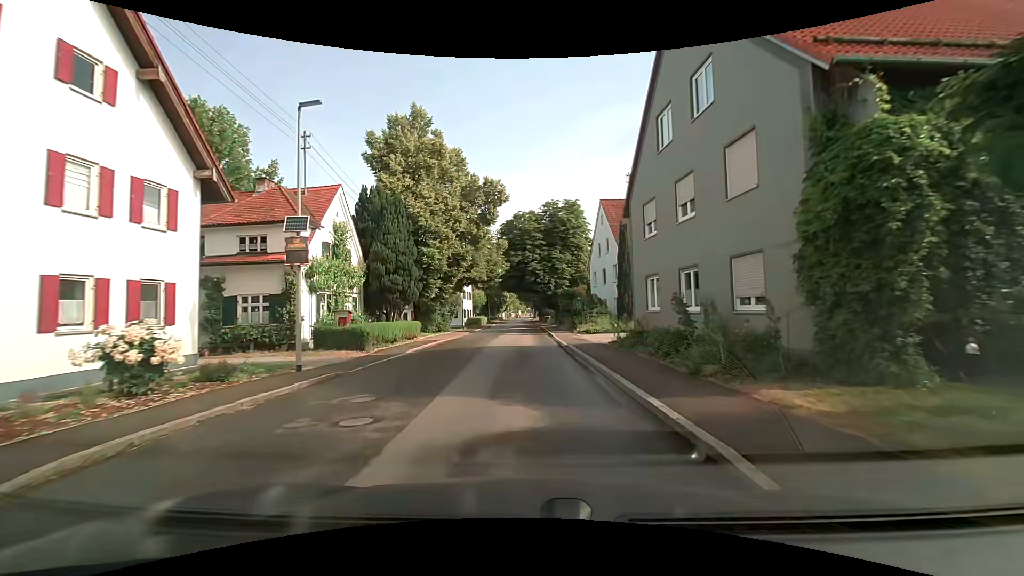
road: tertiary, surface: asphalt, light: Day
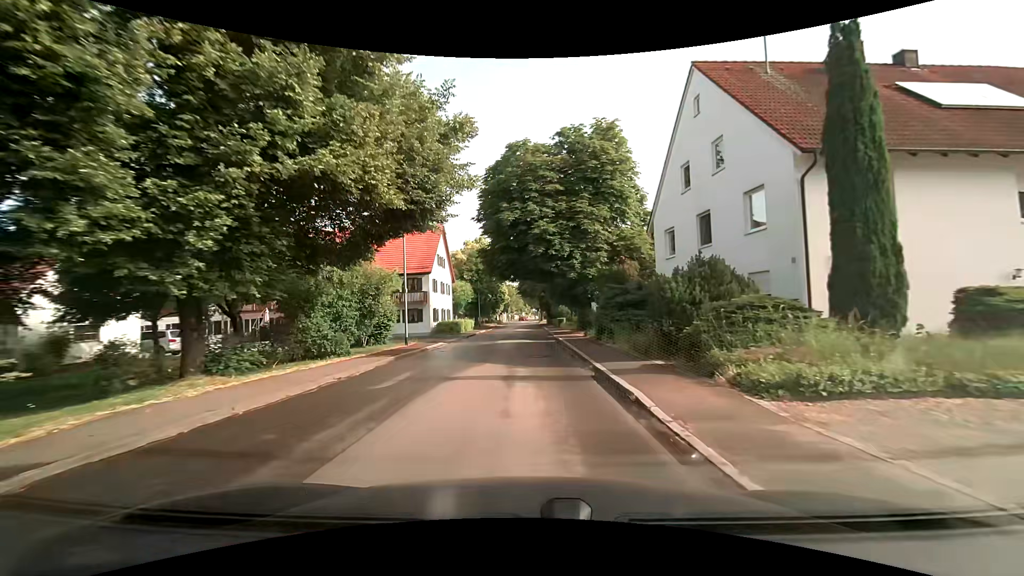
(+0.2, +24.8) m; -1°
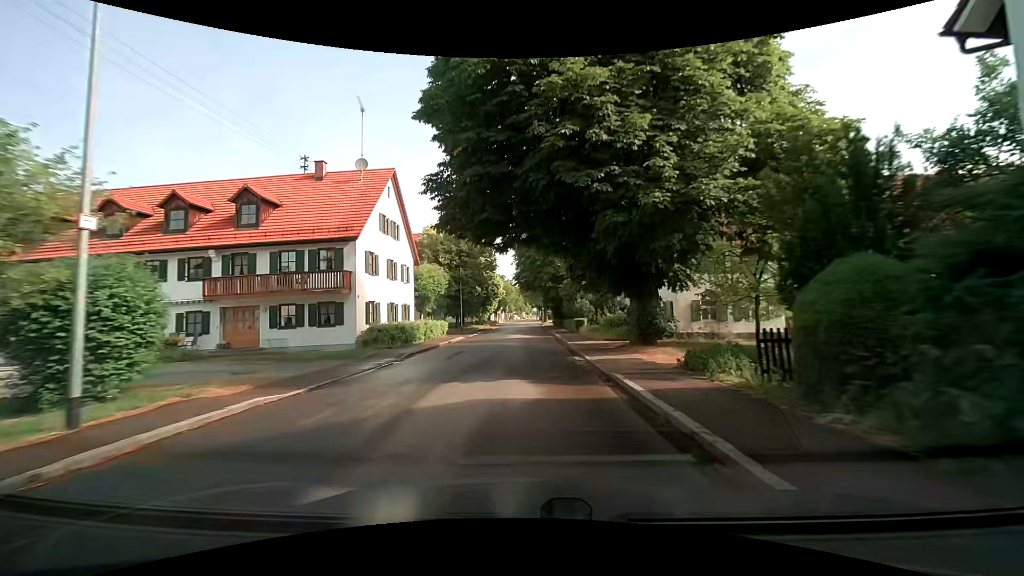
(+0.2, +19.0) m; +2°
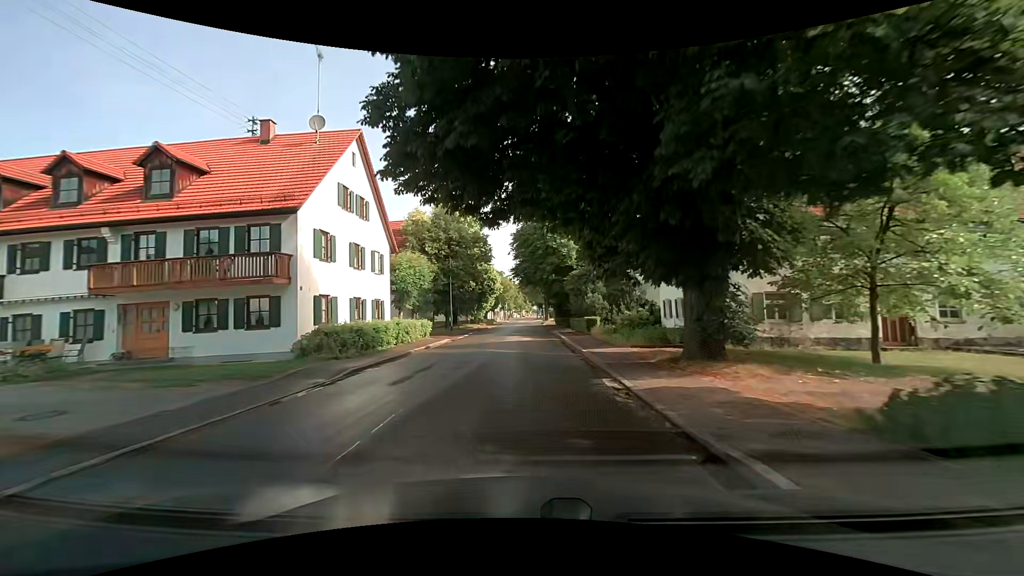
(-0.1, +6.4) m; -1°
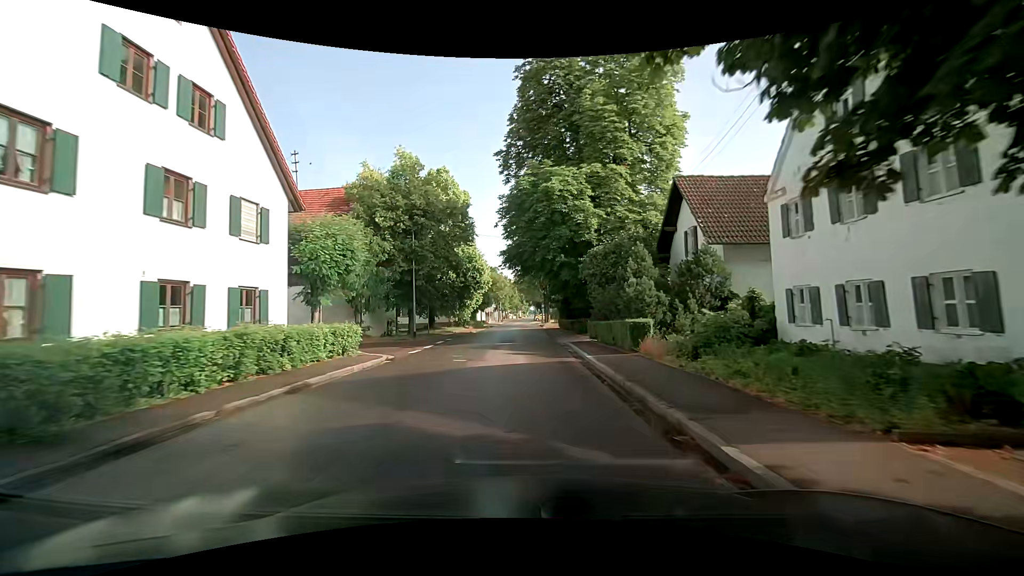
(-0.2, +12.8) m; -1°
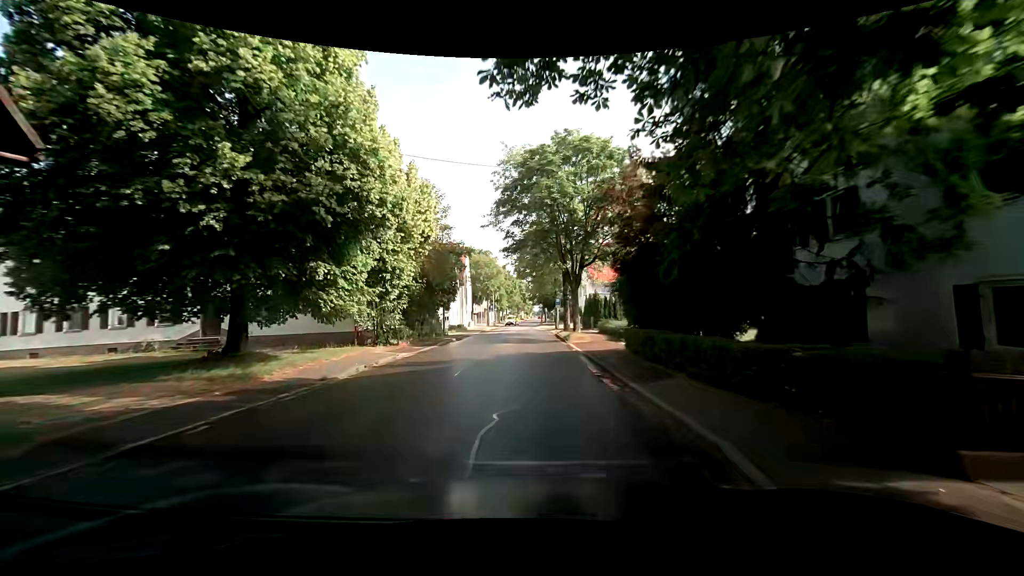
(+0.6, +31.8) m; -1°
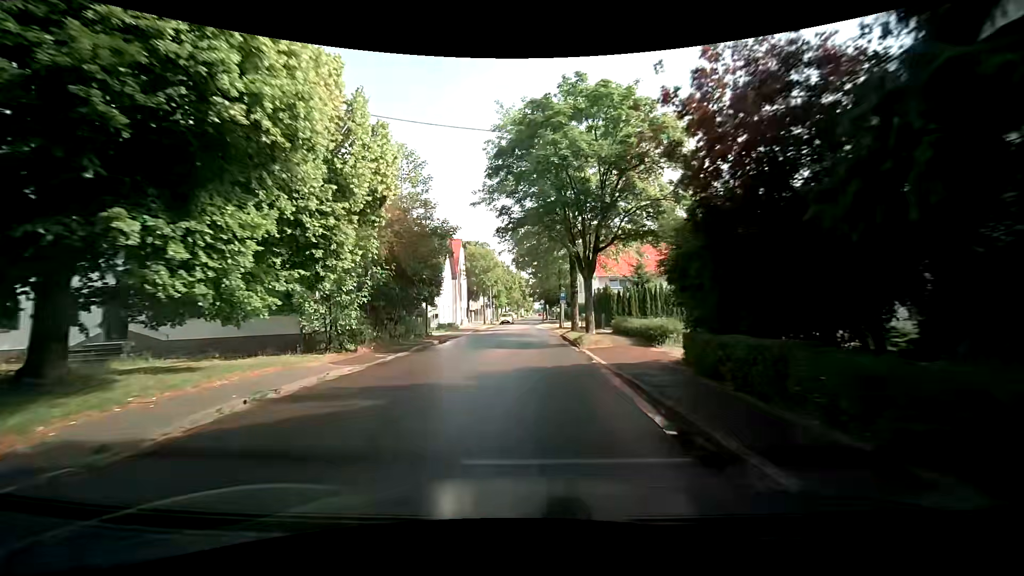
(+0.2, +6.1) m; +2°
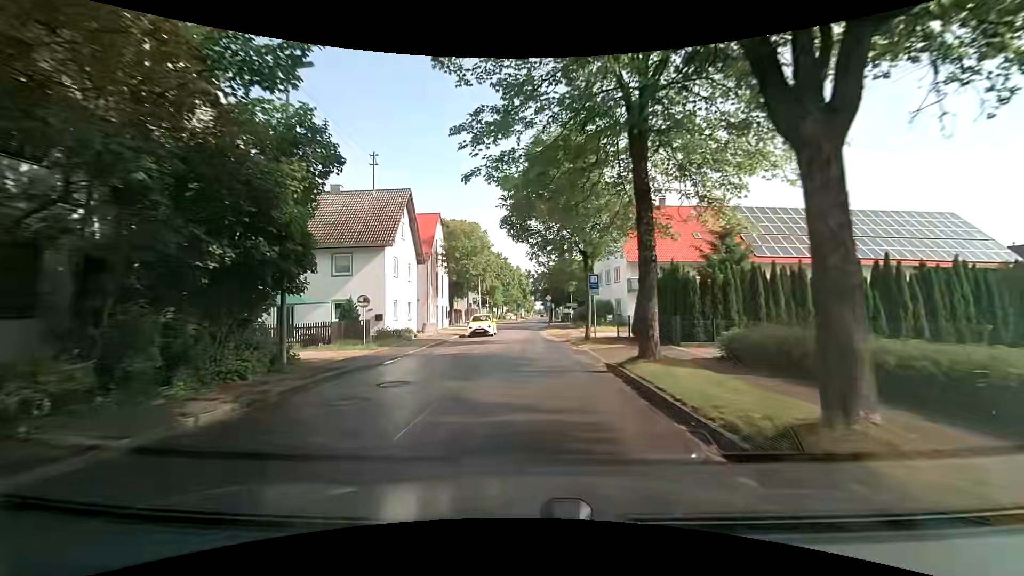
(-0.2, +17.6) m; -1°
(0, +10) (0, +20) (0, +30) (0, +40) (0, +50) (0, +60) (0, +70) (+1, +80) (+1, +90) (+2, +100) m
